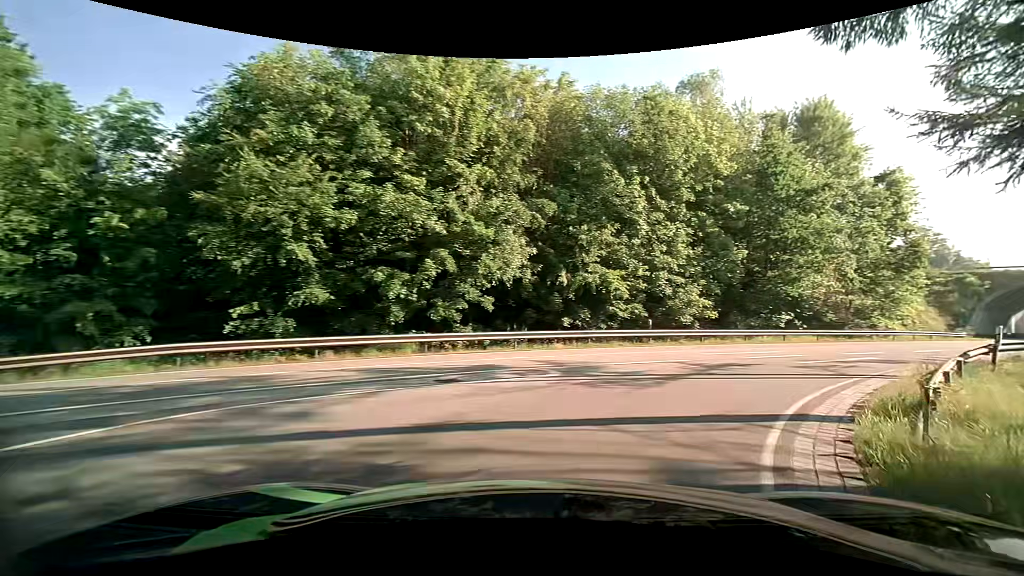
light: Day
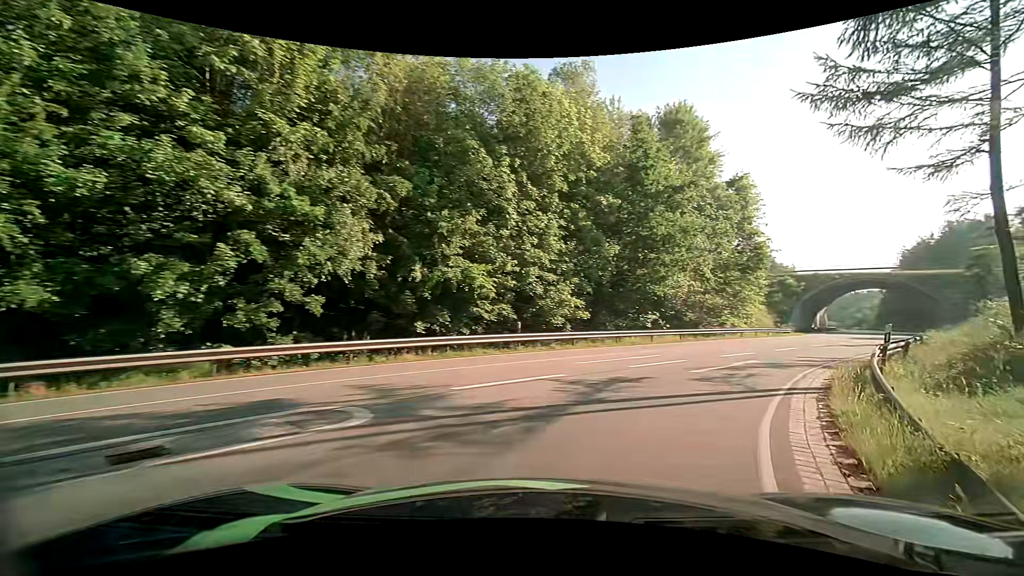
(+0.5, +4.3) m; +14°
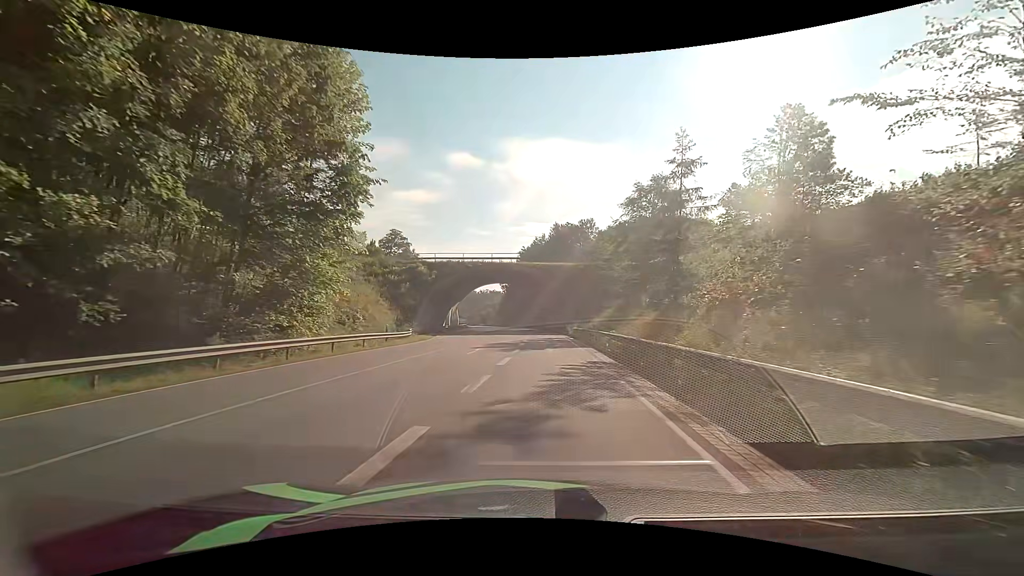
(+12.8, +24.5) m; +38°
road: primary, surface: asphalt
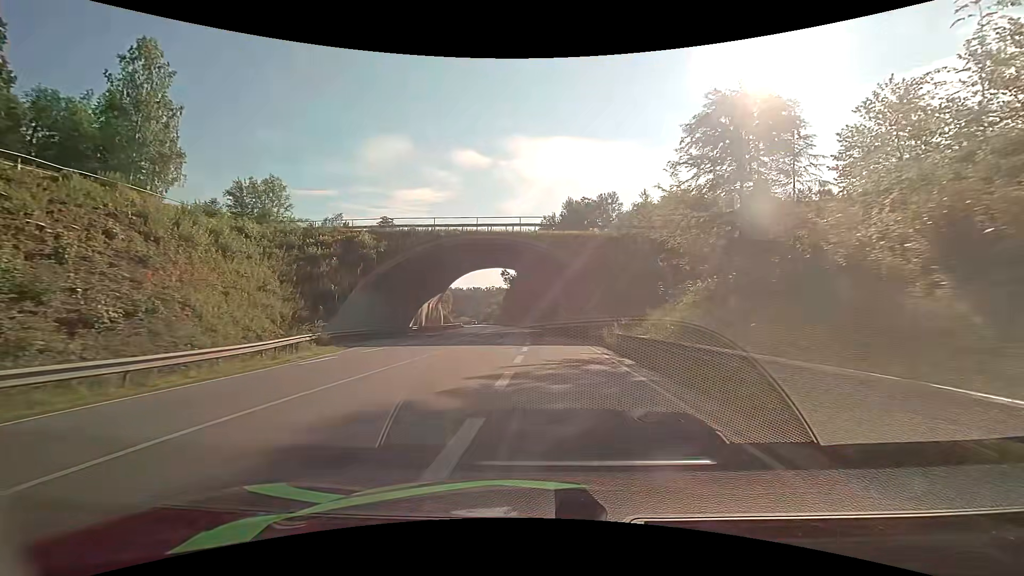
(+0.2, +24.1) m; 0°
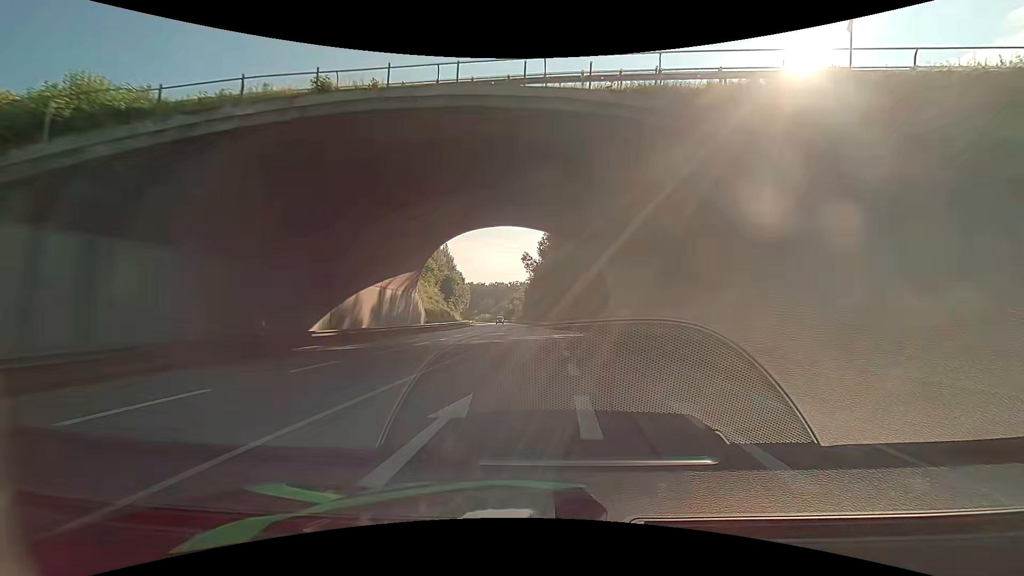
(-1.1, +28.4) m; -3°
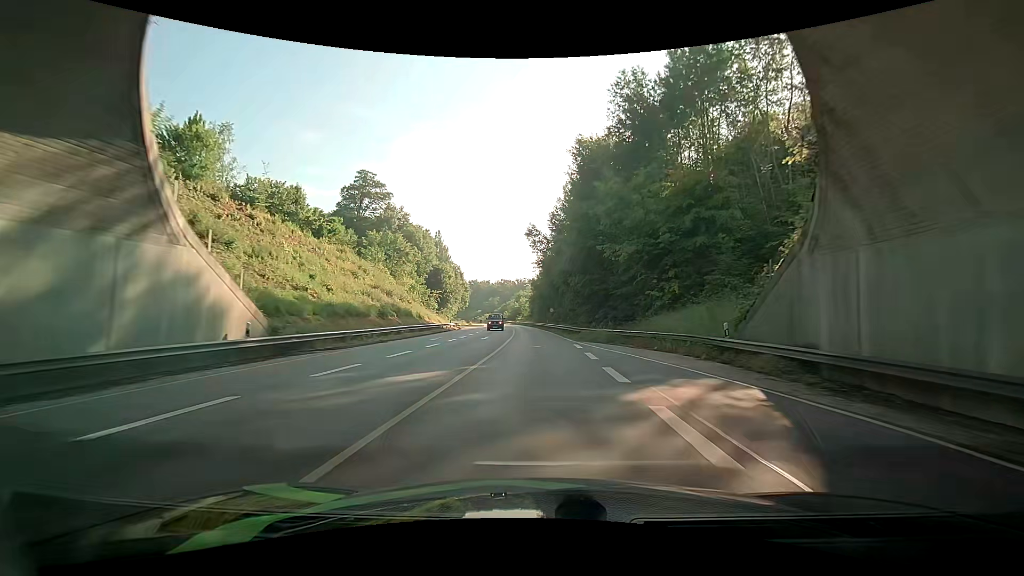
(-0.8, +31.1) m; -4°
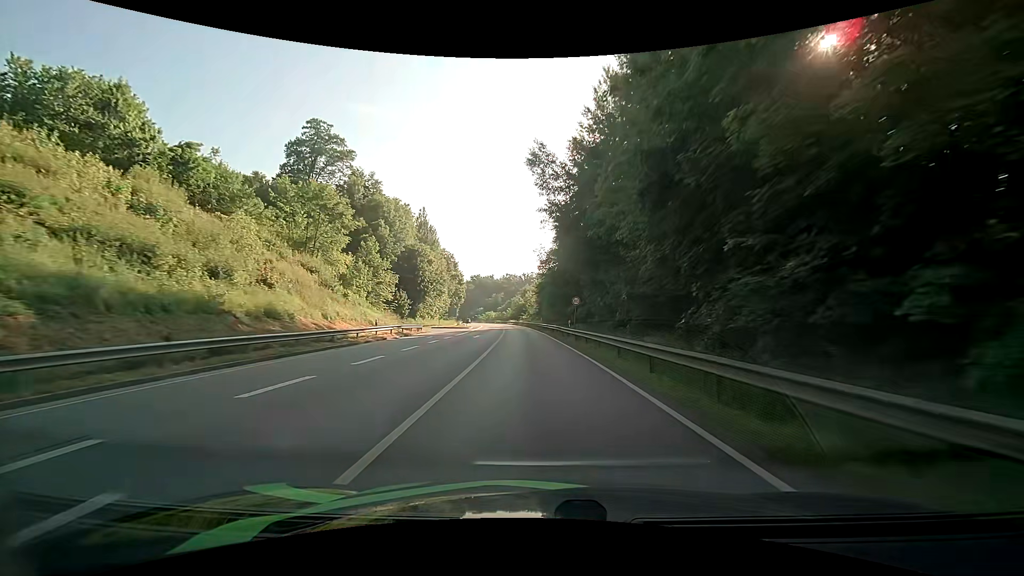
(+0.9, +33.5) m; +1°
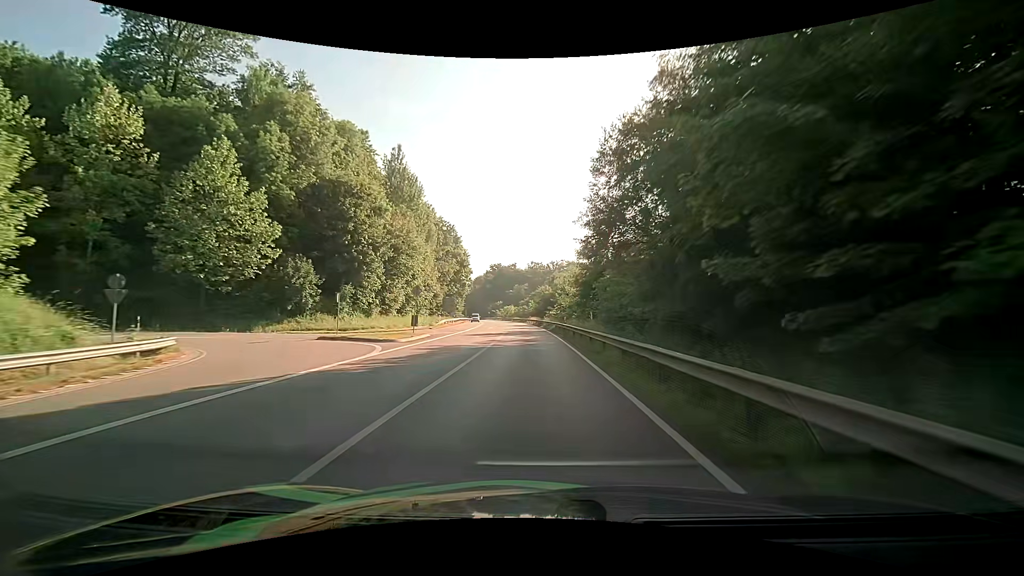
(-1.1, +46.6) m; -3°
(0, +10) (0, +20) (-1, +30) (-1, +40) (-2, +50) (-2, +60) (-3, +70) (-4, +80) (-5, +90) (-6, +100) m
